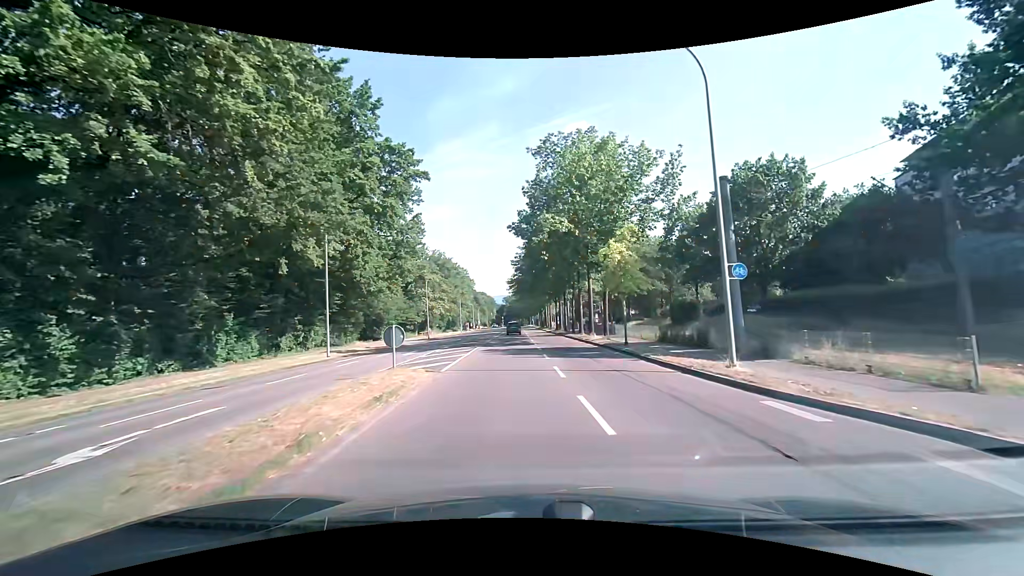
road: secondary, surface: asphalt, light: Day
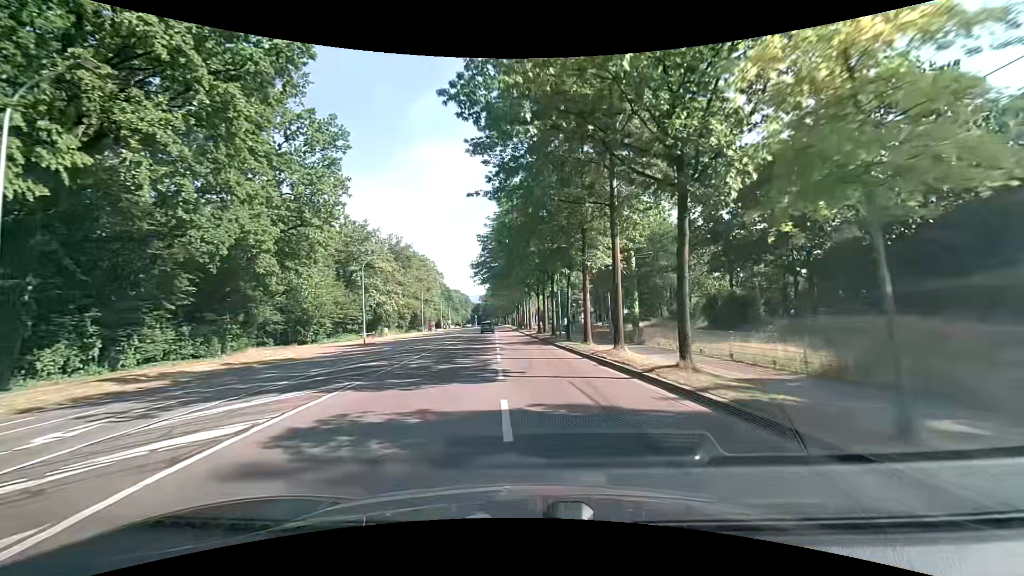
(+0.3, +18.5) m; +2°
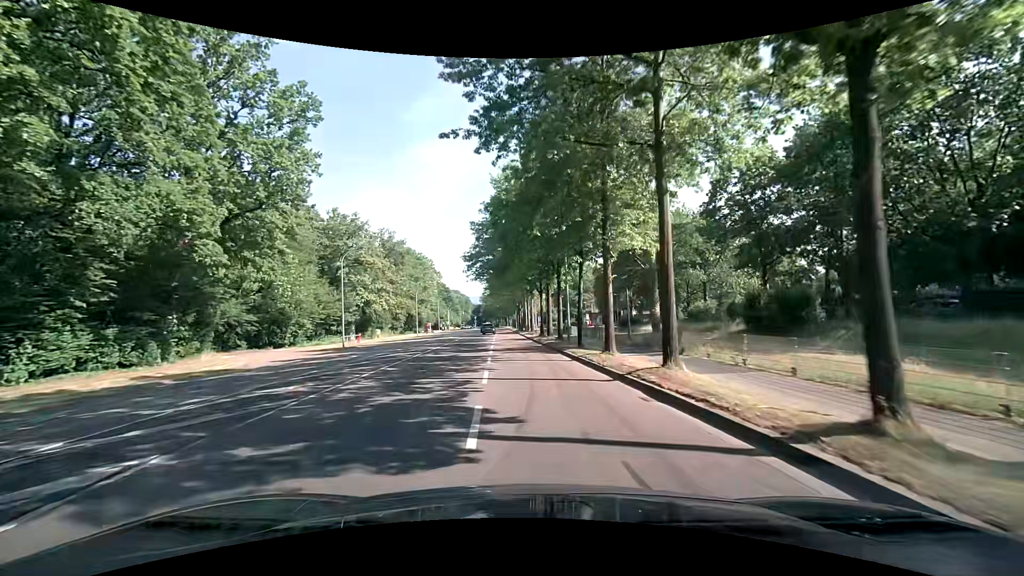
(0.0, +6.3) m; -1°
(0, +10) (0, +20) (-1, +30) (-1, +40) (-2, +50) (-2, +60) (-3, +70) (-3, +80) (-4, +90) (-5, +100) m
